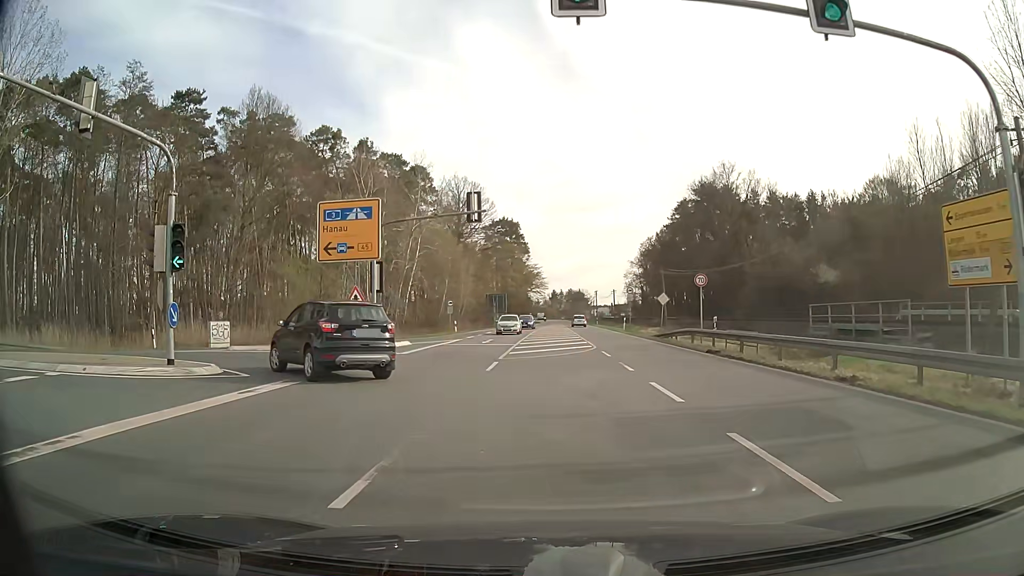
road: primary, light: Day
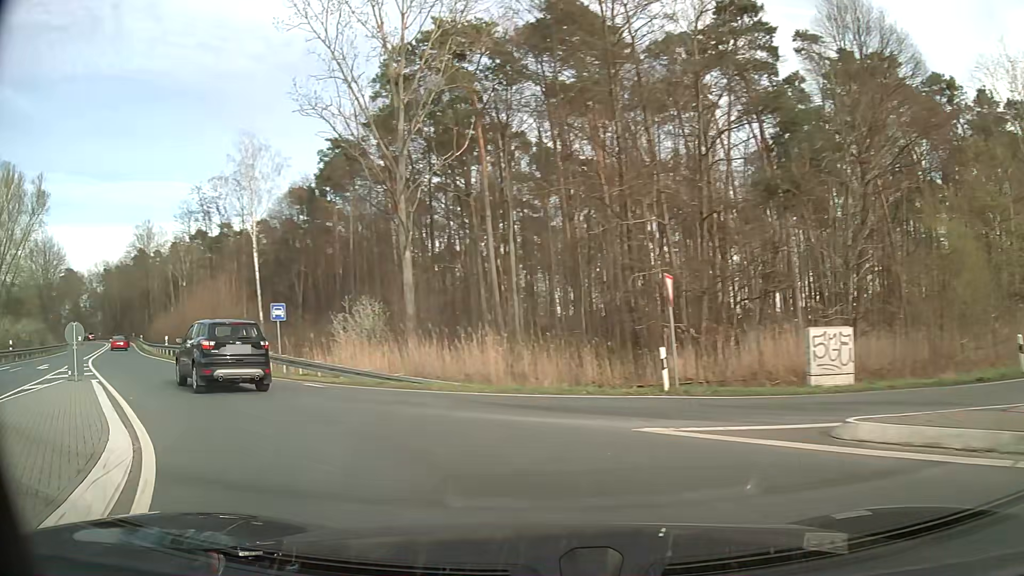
(-7.3, +18.6) m; -54°
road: trunk_link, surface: asphalt
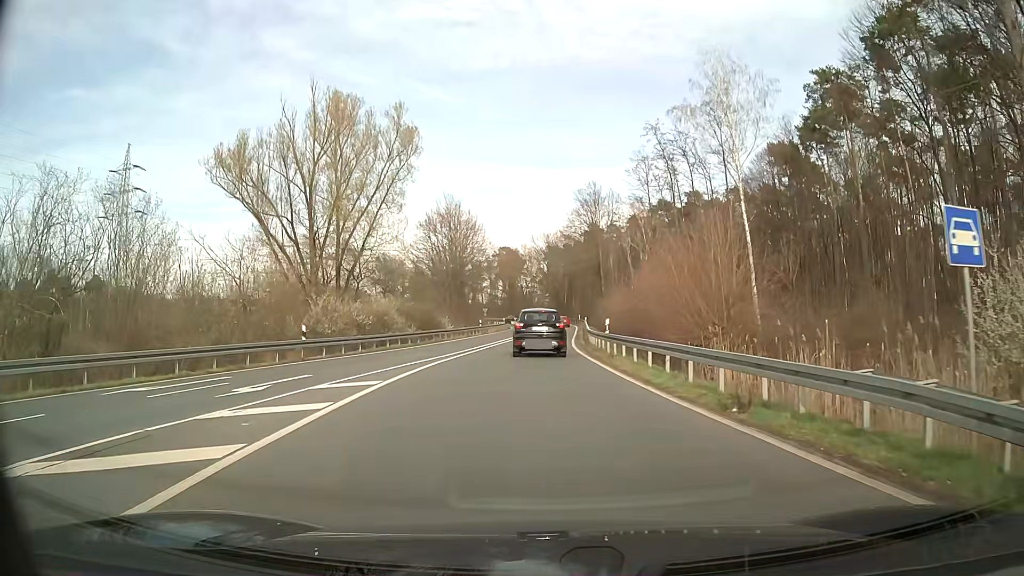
(-8.2, +16.7) m; -40°
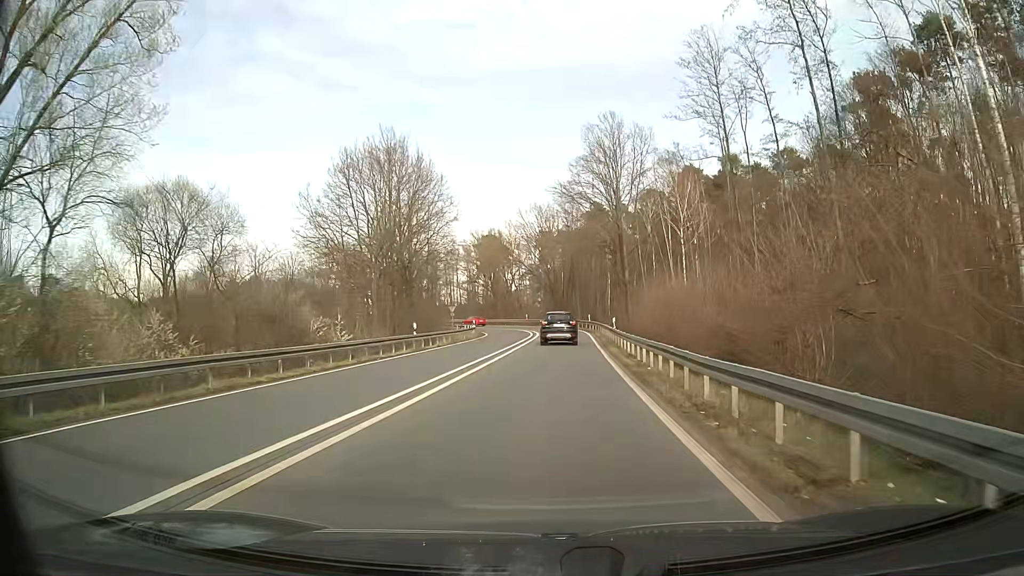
(+0.1, +31.6) m; +1°
(0, +10) (0, +20) (+1, +30) (+1, +40) (+2, +50) (+2, +60) (0, +70) (-2, +79) (-7, +89) (-13, +97) m
